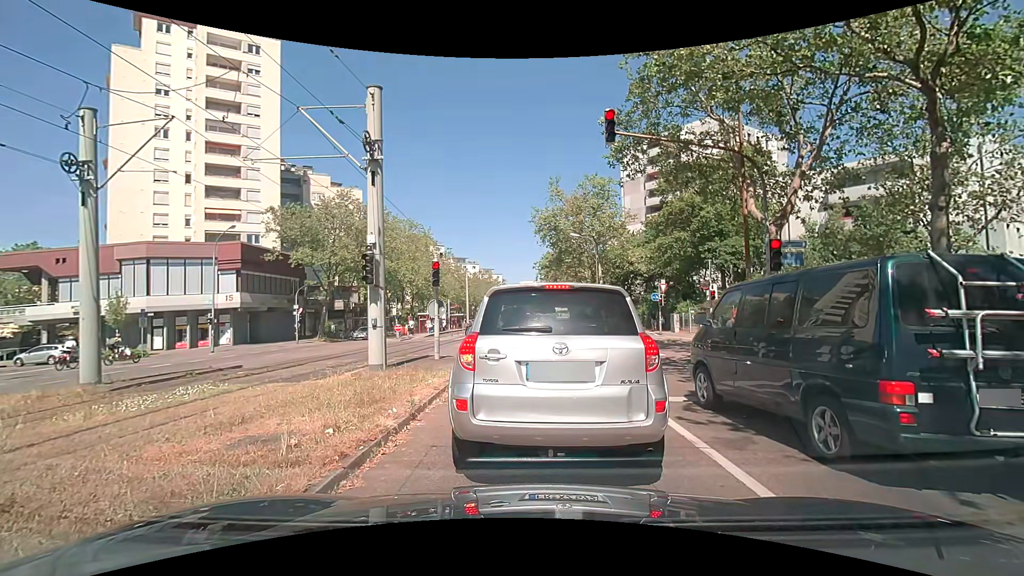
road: tertiary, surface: asphalt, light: Day
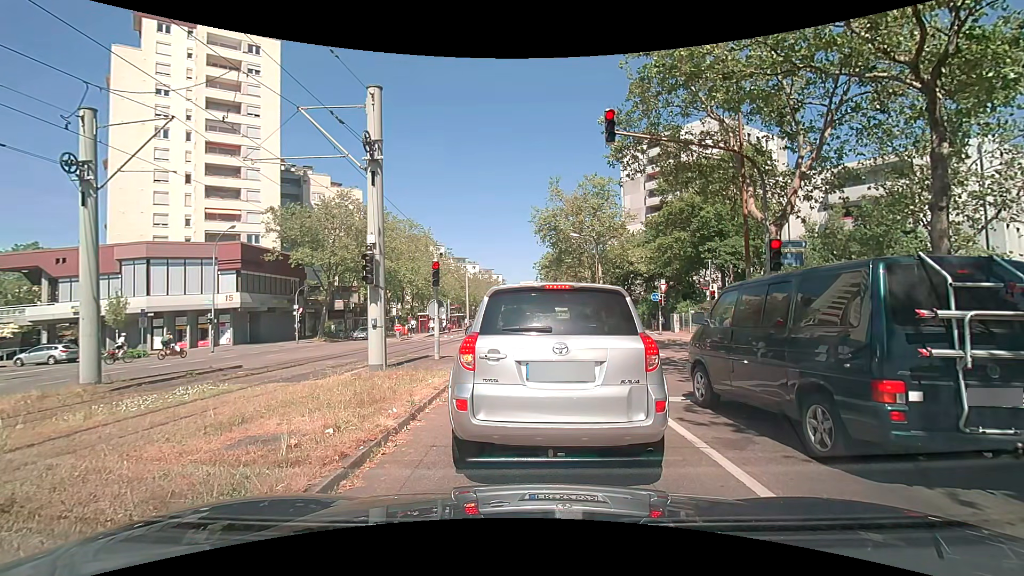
(0.0, 0.0) m; 0°
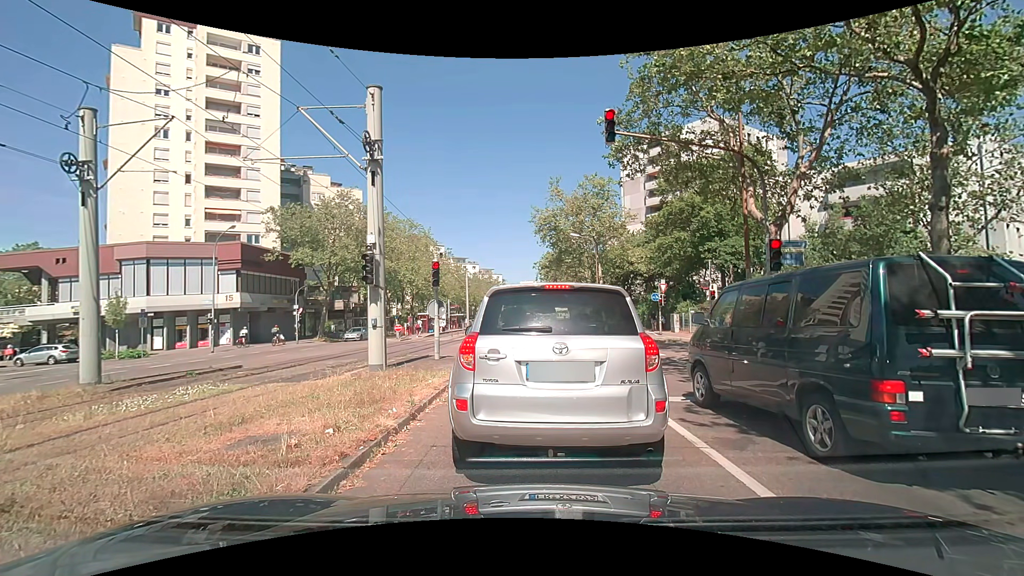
(0.0, 0.0) m; 0°
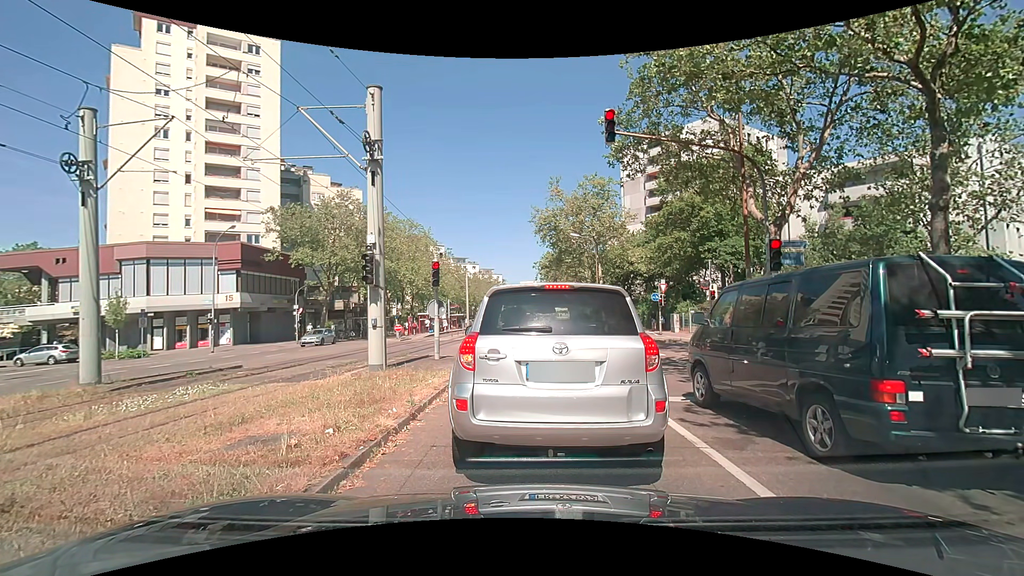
(0.0, 0.0) m; 0°
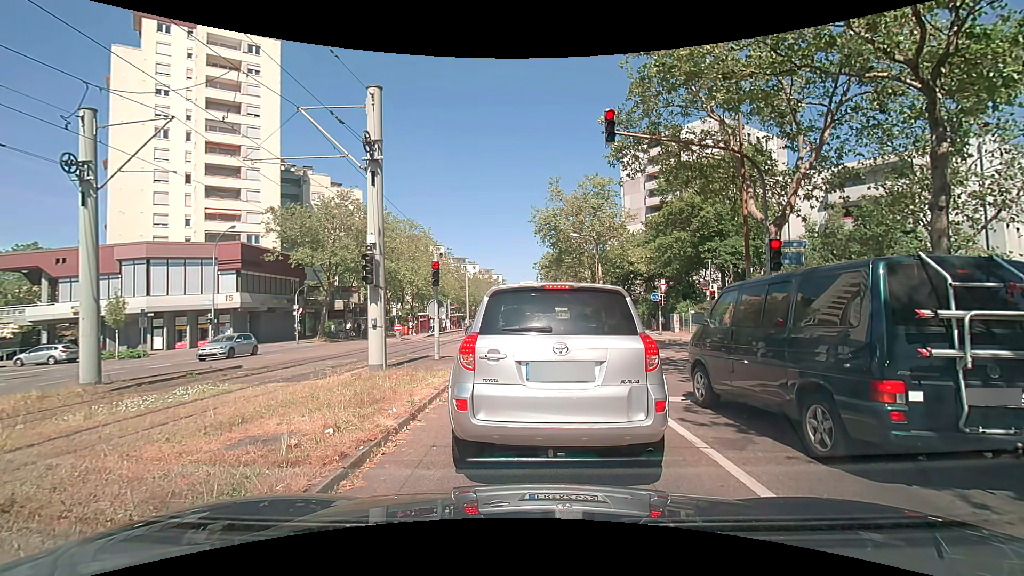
(0.0, 0.0) m; 0°
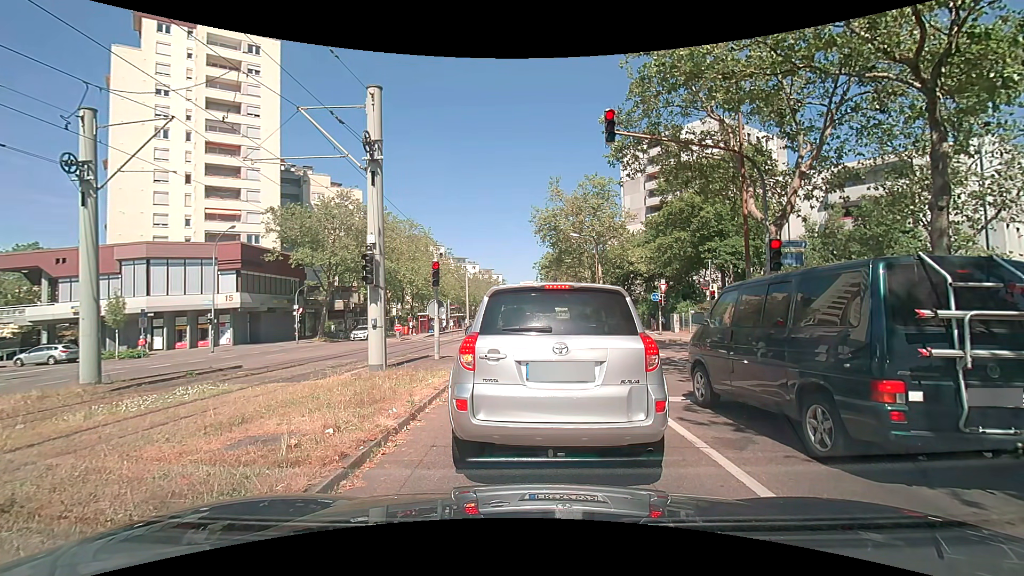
(0.0, 0.0) m; 0°
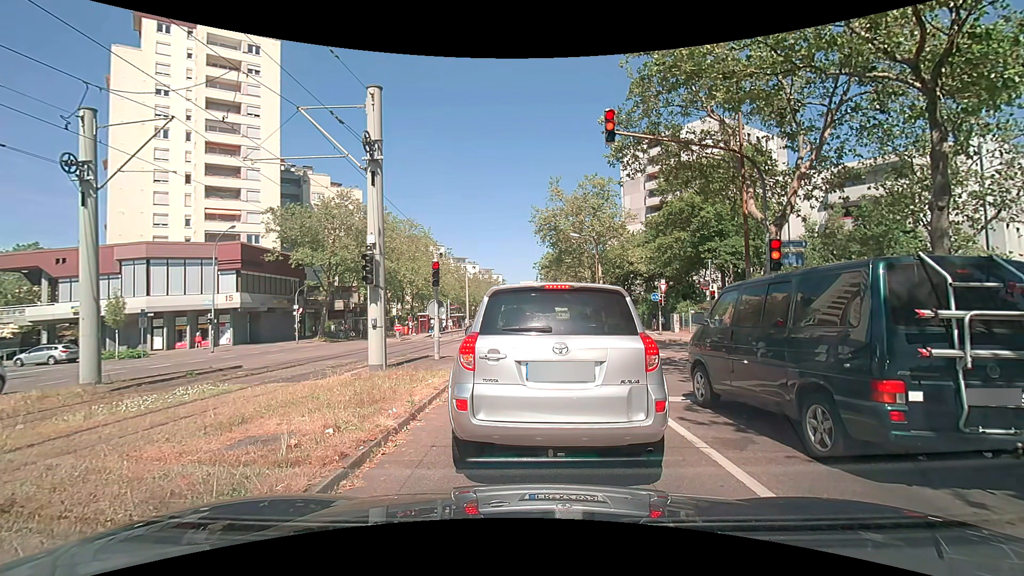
(0.0, 0.0) m; 0°
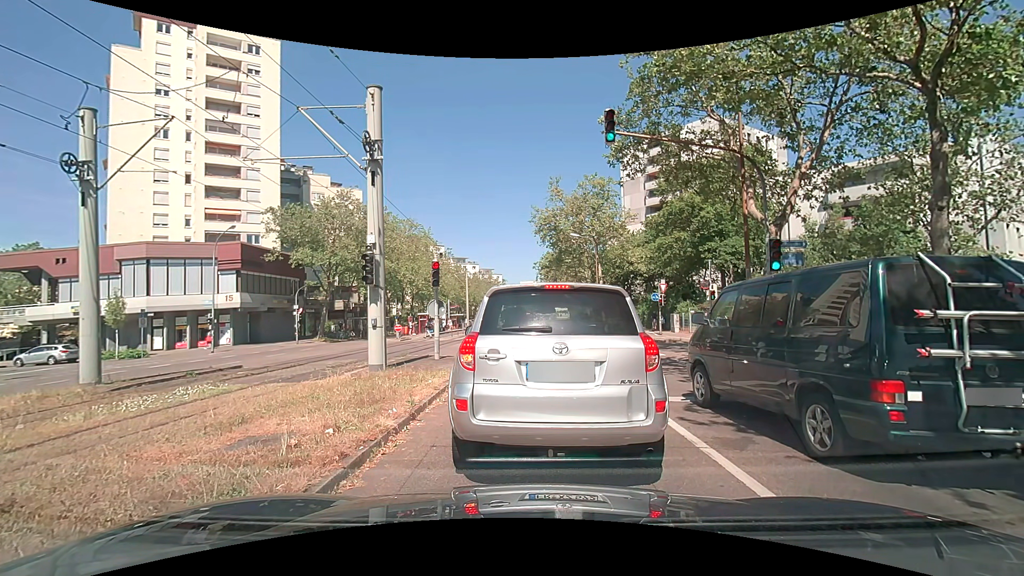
(0.0, 0.0) m; 0°
